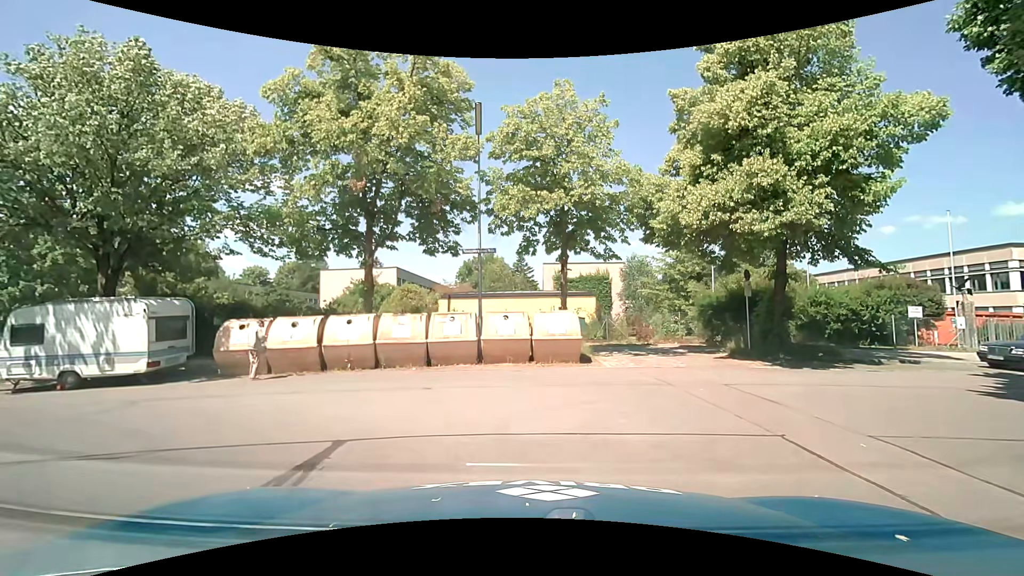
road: residential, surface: asphalt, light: Day
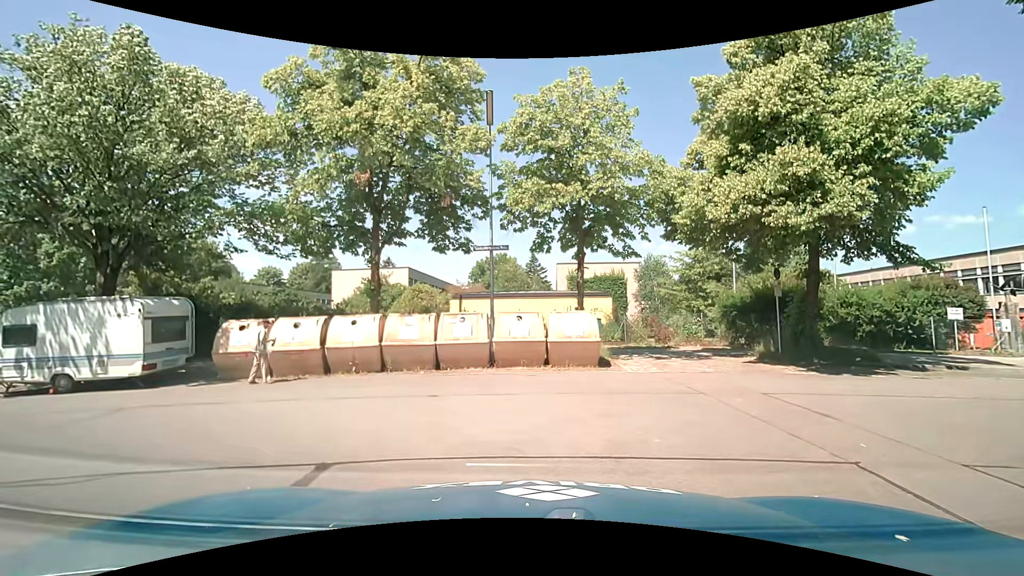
(0.0, +1.0) m; 0°
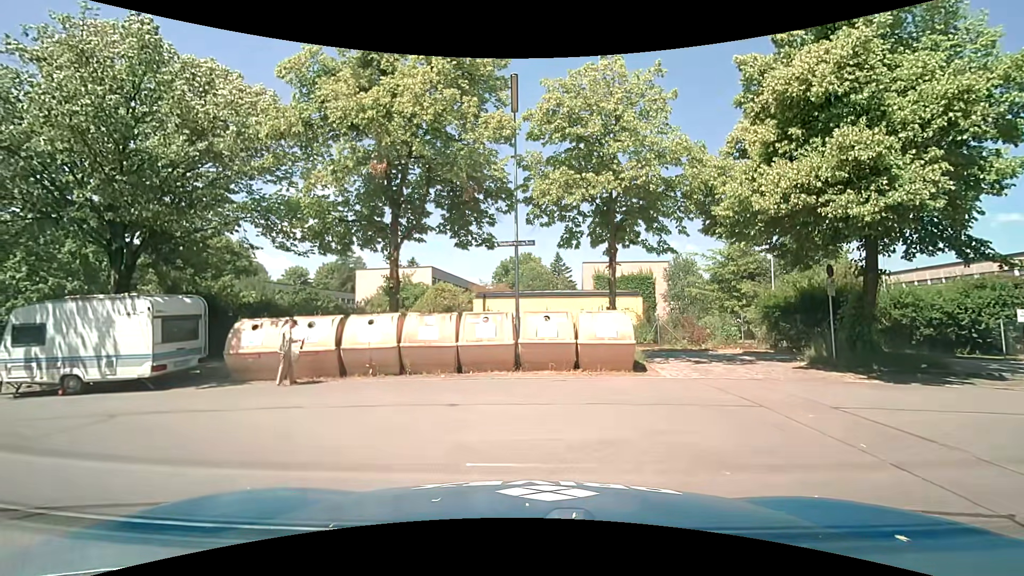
(0.0, +1.1) m; -1°
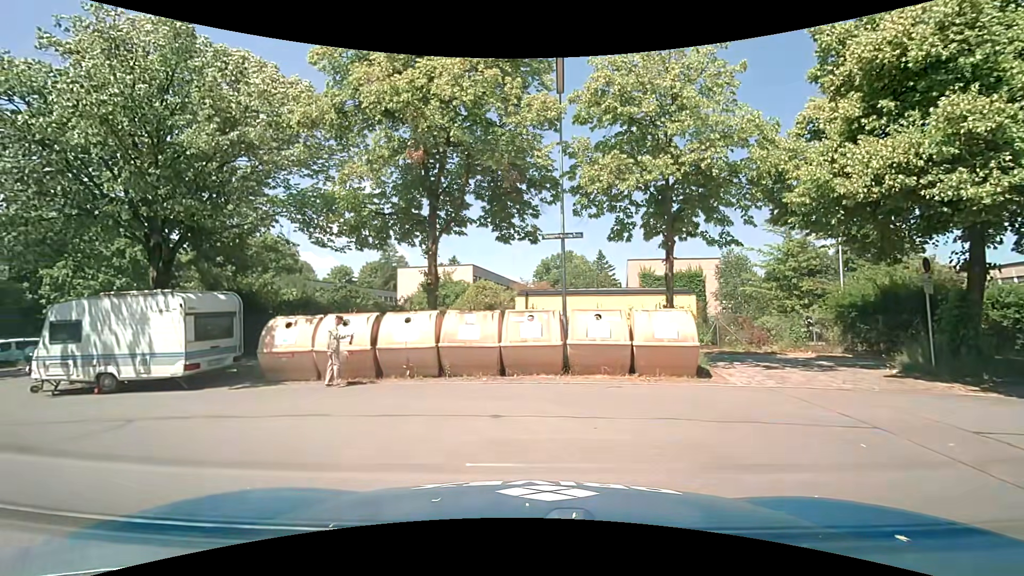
(-0.1, +1.2) m; -6°
